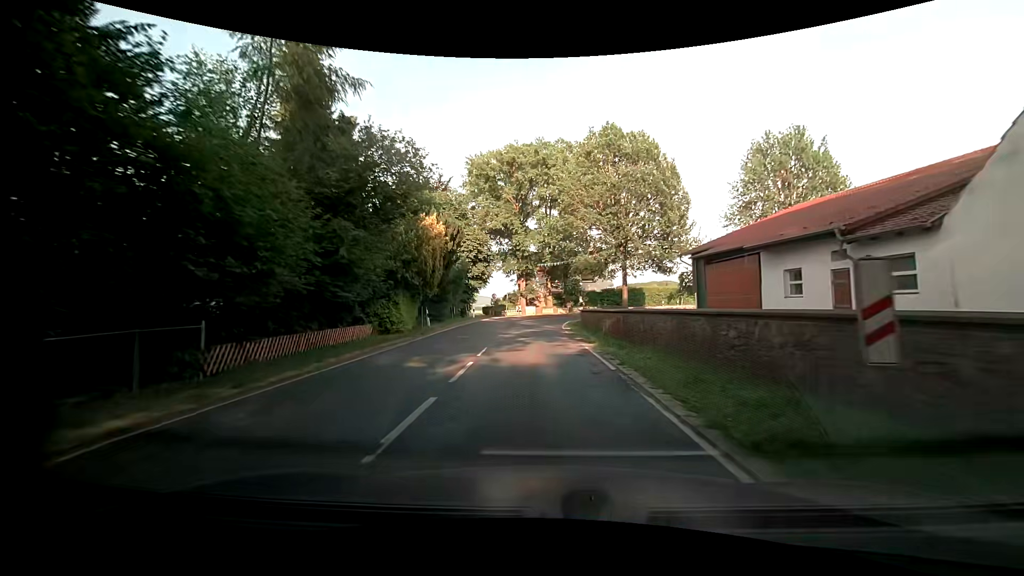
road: primary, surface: asphalt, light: Day
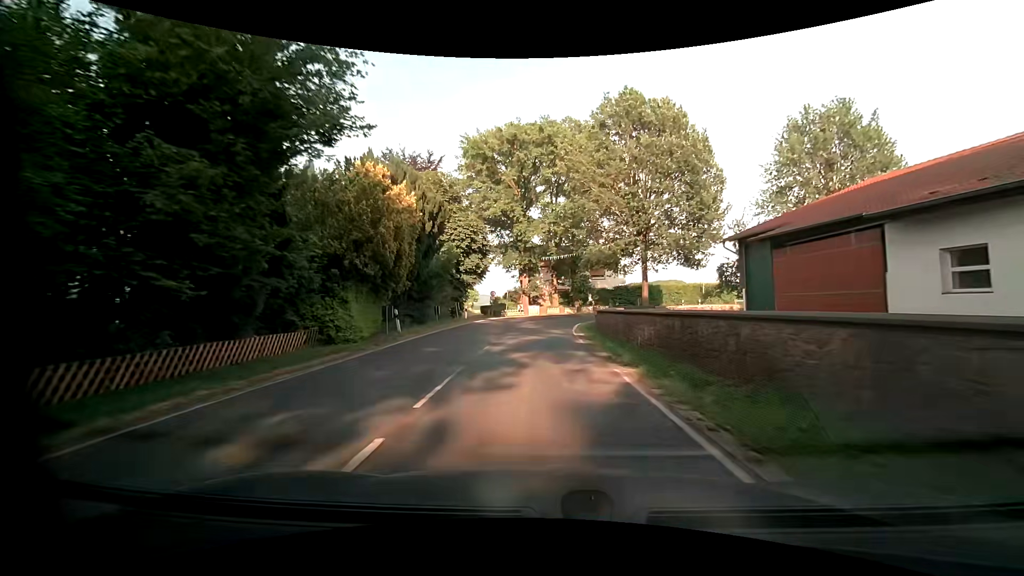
(-0.1, +6.8) m; -1°
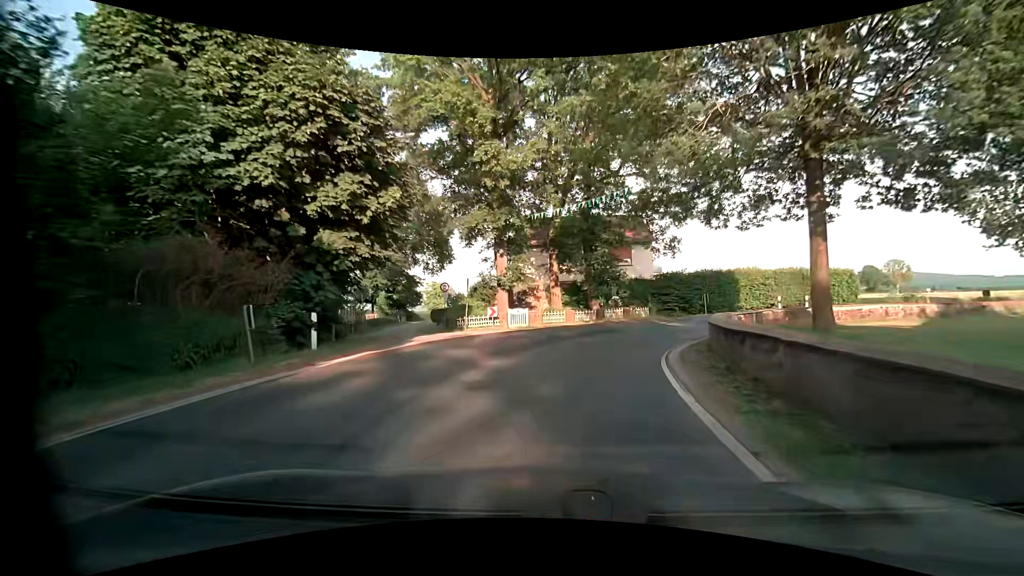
(0.0, +24.6) m; +1°
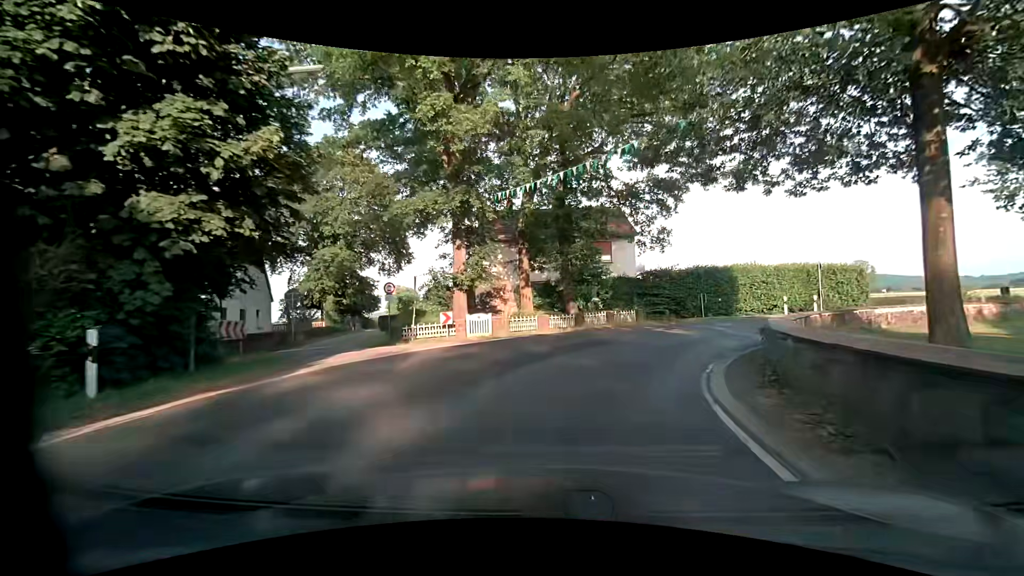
(+0.1, +5.5) m; +3°
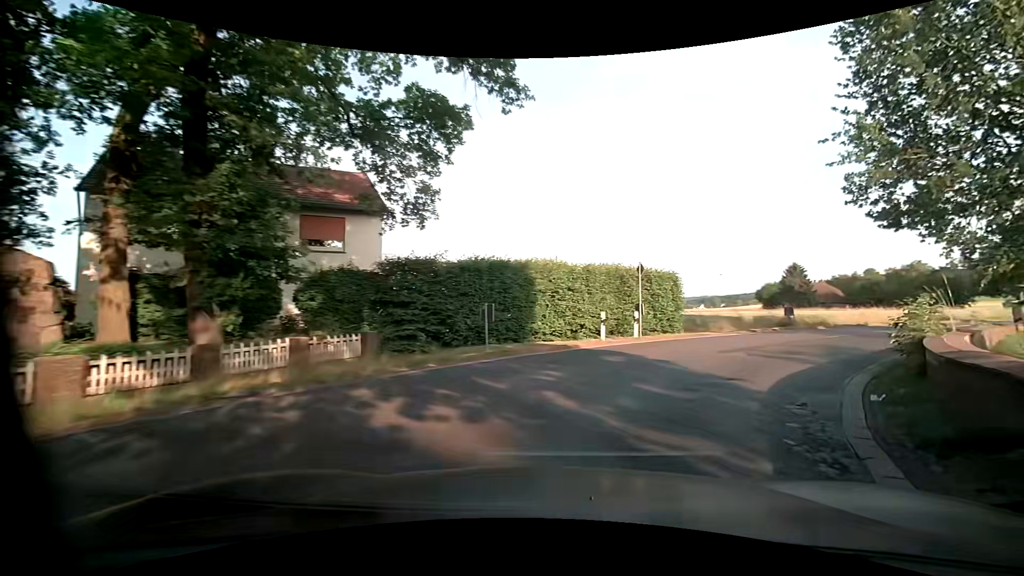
(+2.6, +14.2) m; +26°
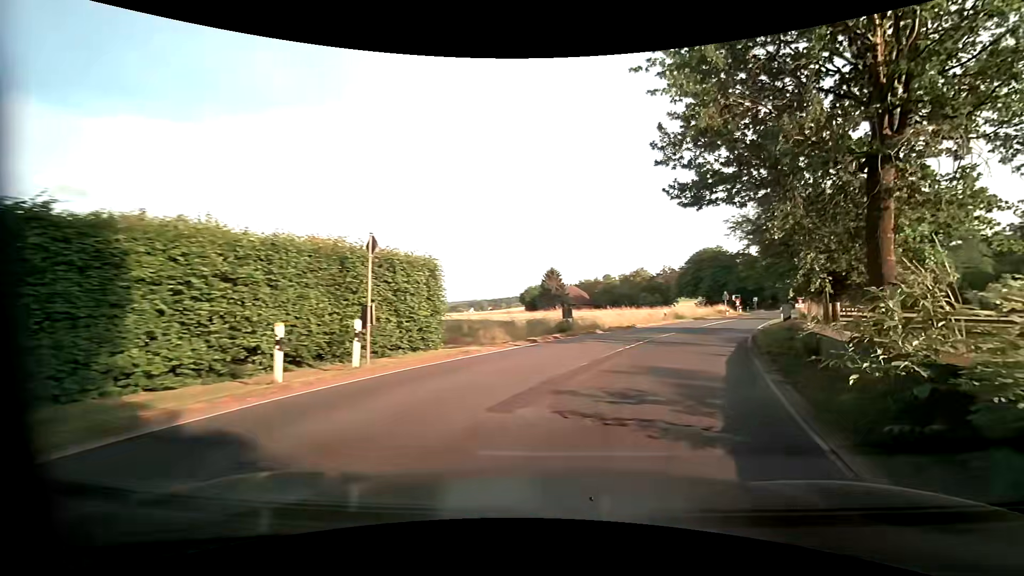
(+2.0, +8.7) m; +25°
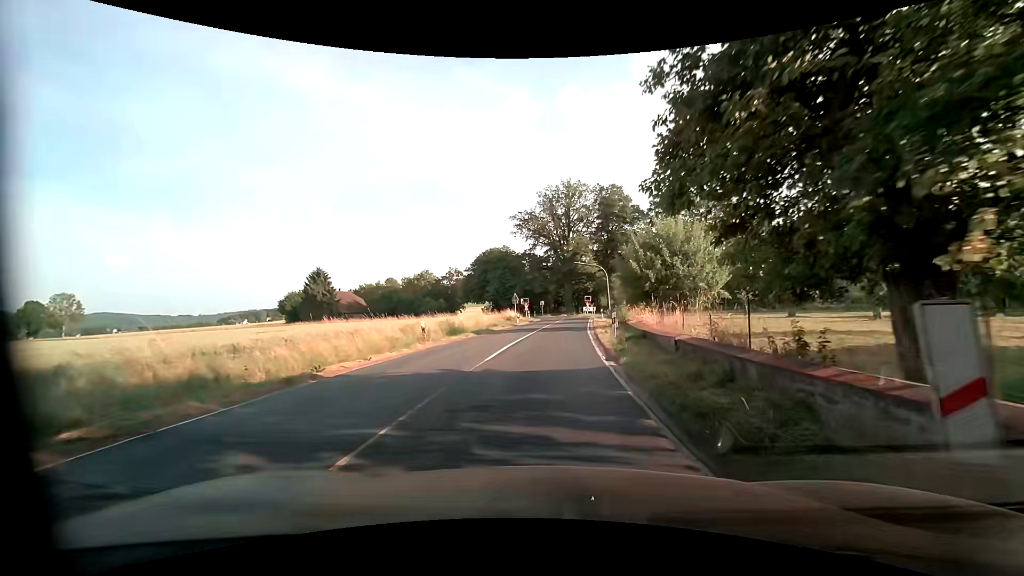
(+5.3, +18.6) m; +24°
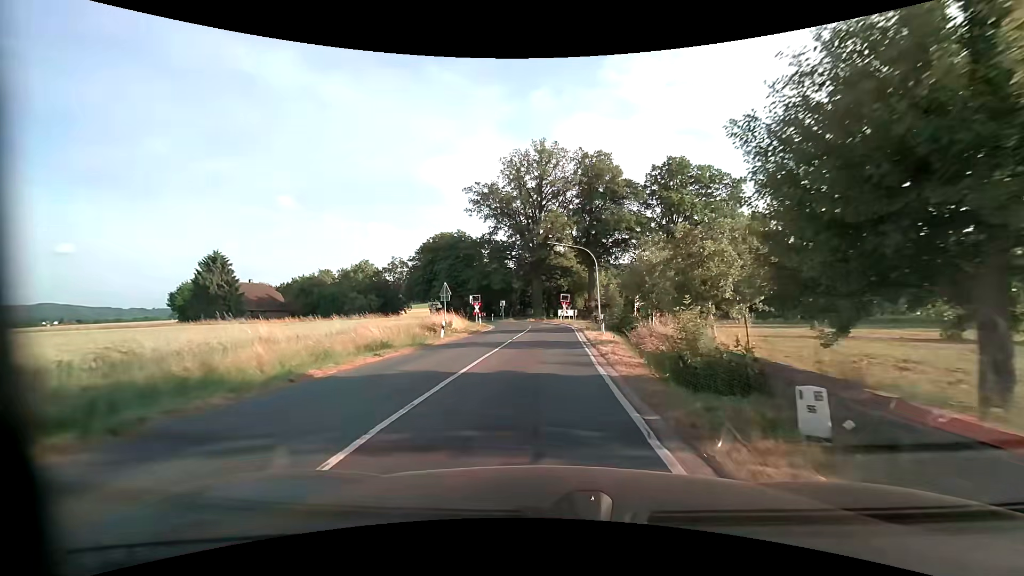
(+1.0, +23.5) m; +3°
(0, +10) (0, +20) (+1, +30) (+1, +40) (0, +50) (-3, +60) (-7, +68) (-13, +77) (-20, +84) (-27, +91) m
